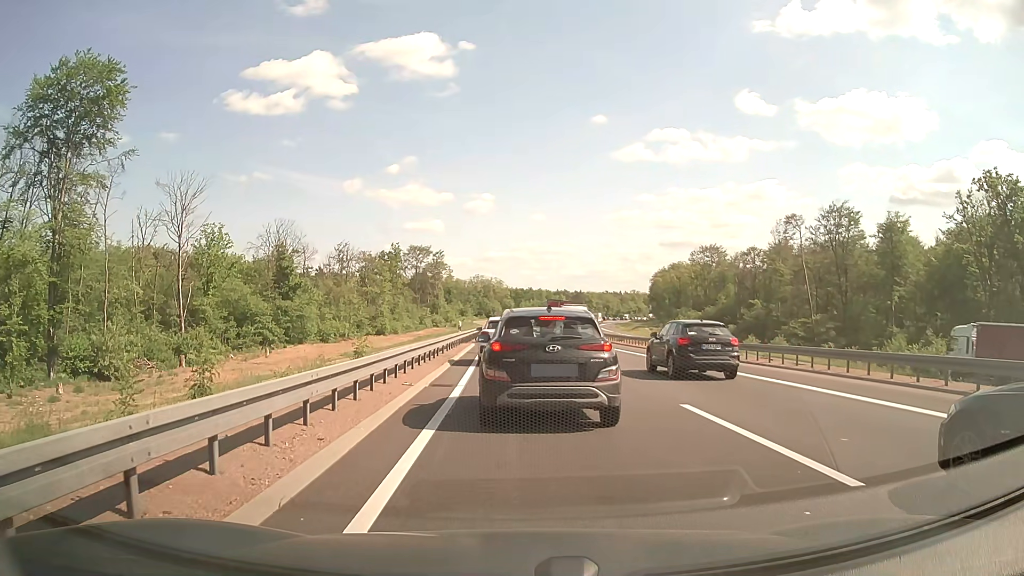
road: motorway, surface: asphalt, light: Day
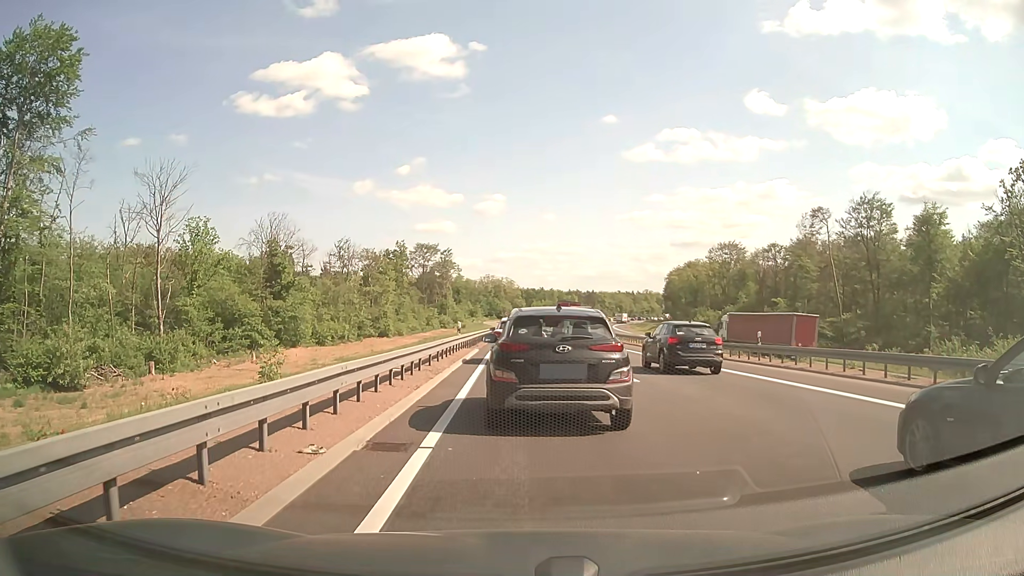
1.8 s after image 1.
(-0.1, +7.0) m; -1°
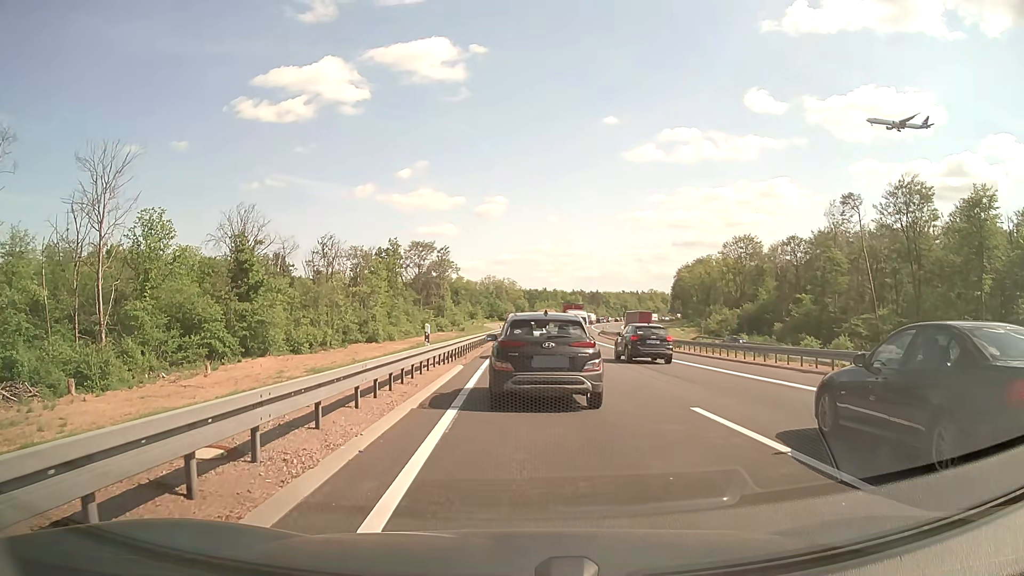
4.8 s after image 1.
(+0.1, +11.0) m; 0°
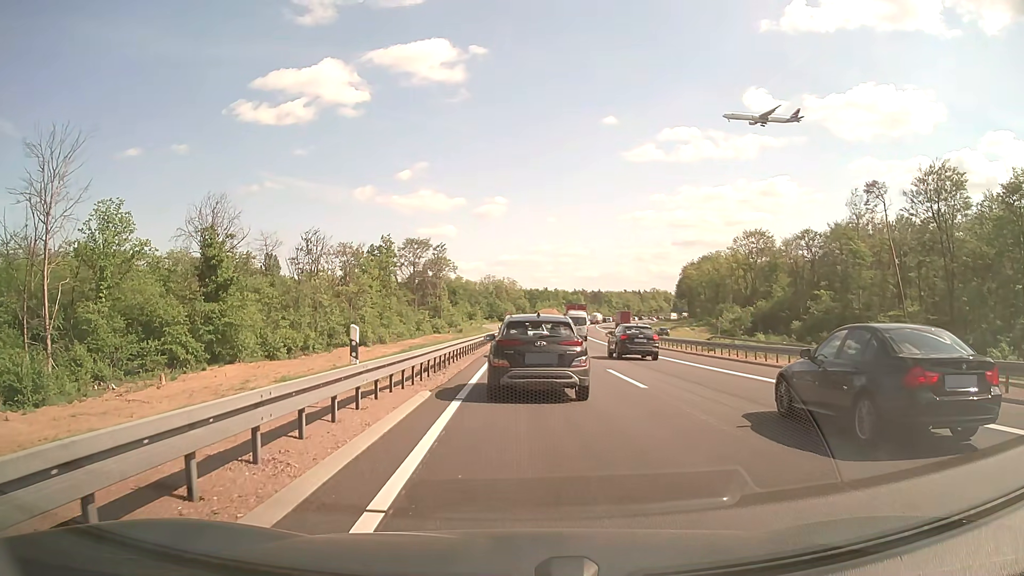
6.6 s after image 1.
(+0.1, +8.1) m; 0°
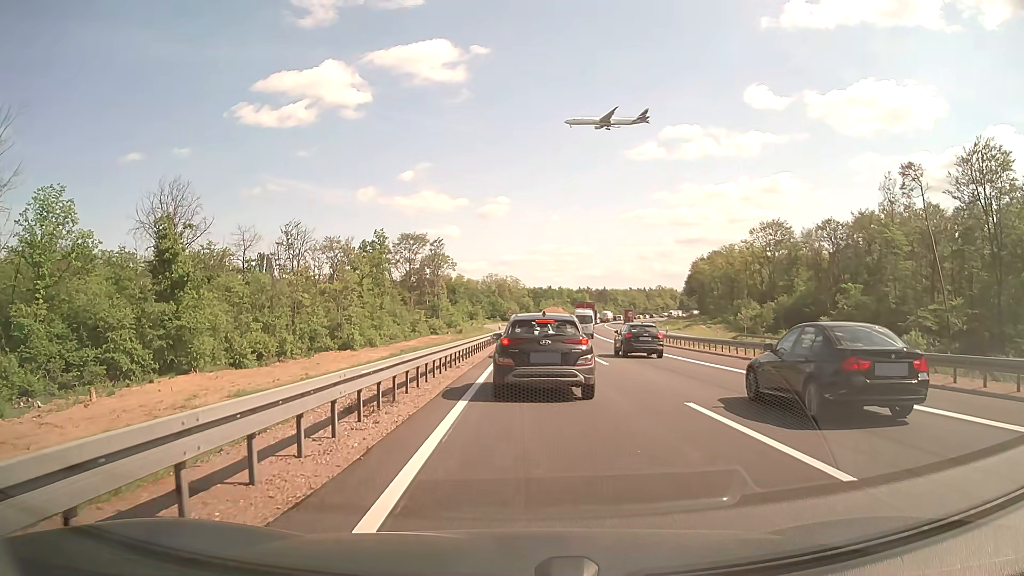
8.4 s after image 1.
(0.0, +9.7) m; 0°
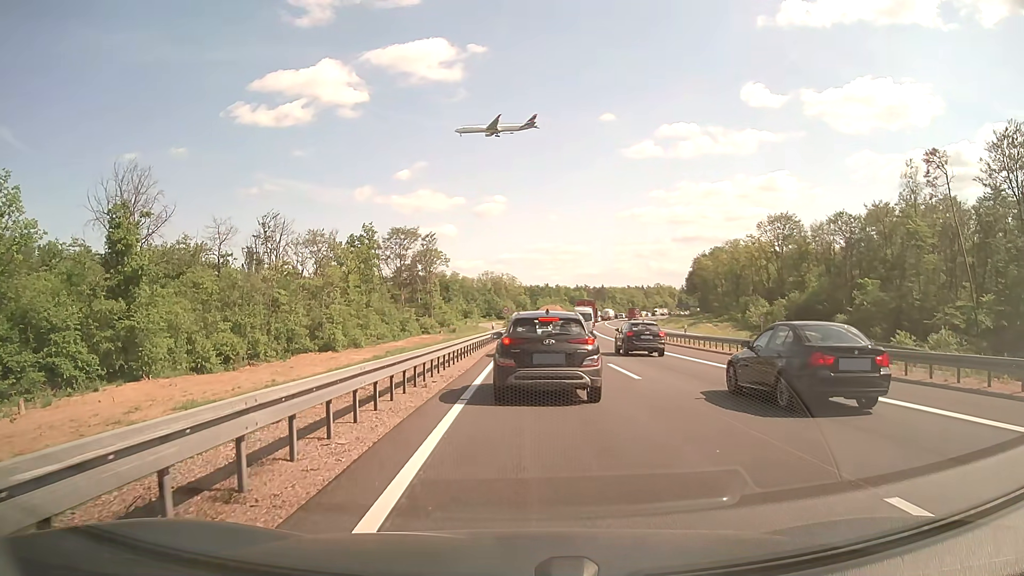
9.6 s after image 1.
(0.0, +6.9) m; 0°
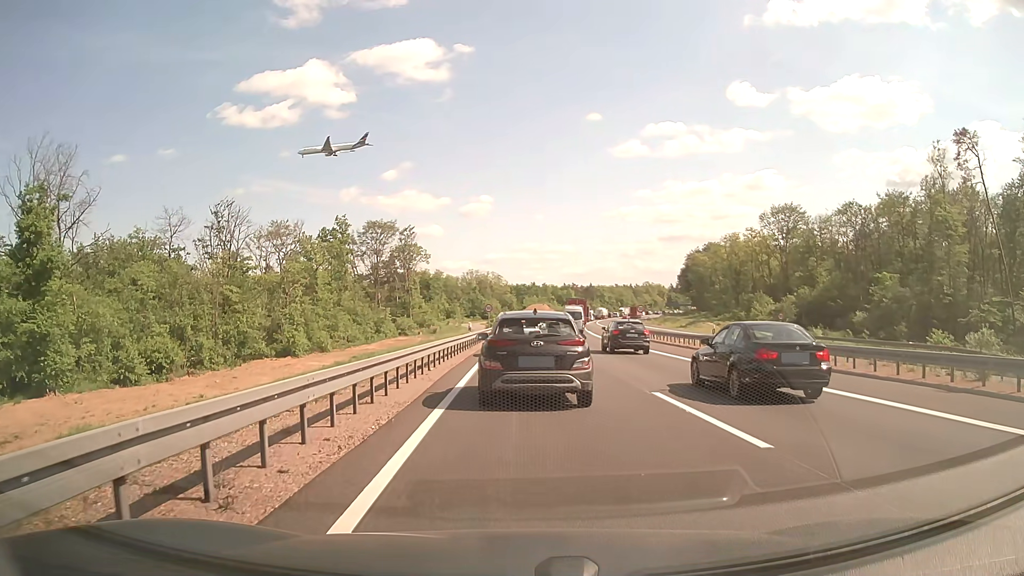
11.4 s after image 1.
(+0.1, +9.6) m; +1°
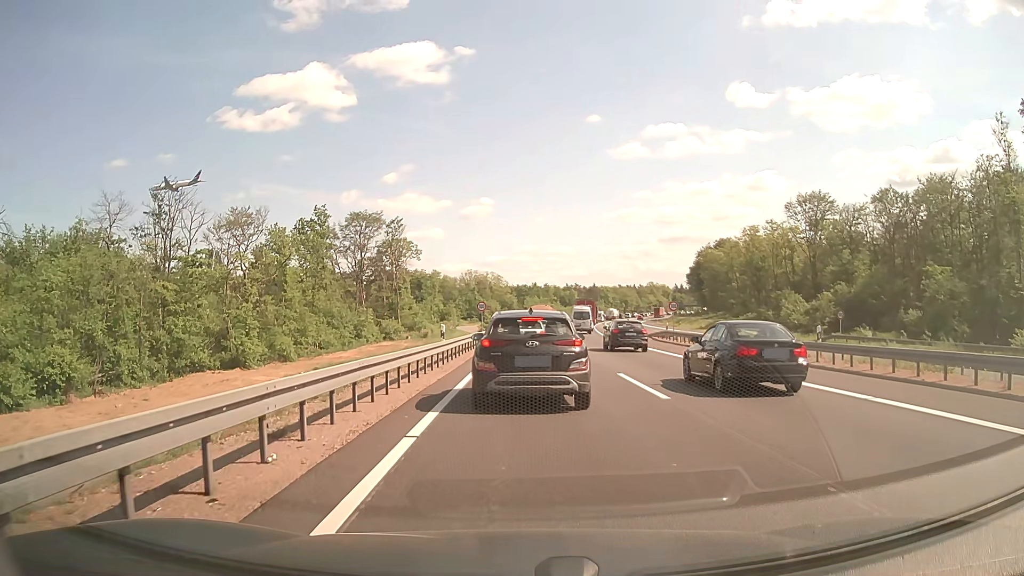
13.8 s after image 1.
(0.0, +13.2) m; 0°
(0, +10) (0, +20) (0, +30) (0, +40) (0, +50) (+1, +60) (+1, +70) (+2, +80) (+3, +90) (+4, +100) m
